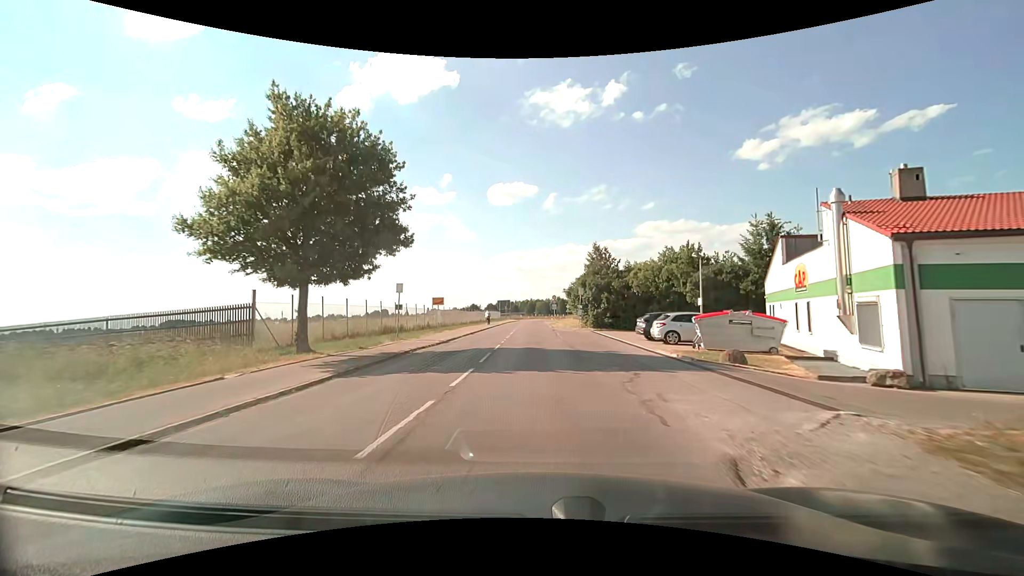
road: unclassified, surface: asphalt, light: Day
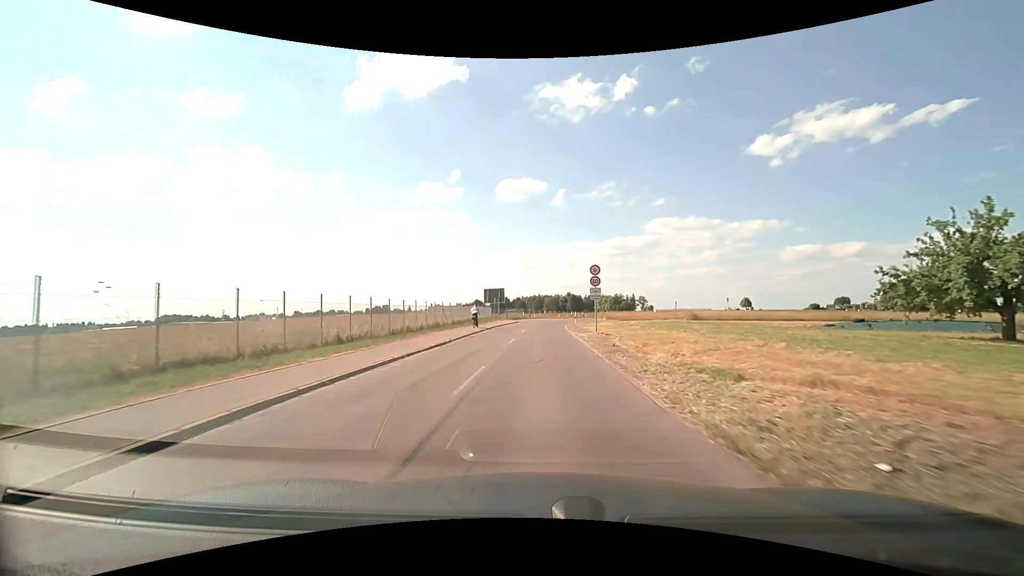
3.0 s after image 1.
(-0.4, +42.6) m; -1°
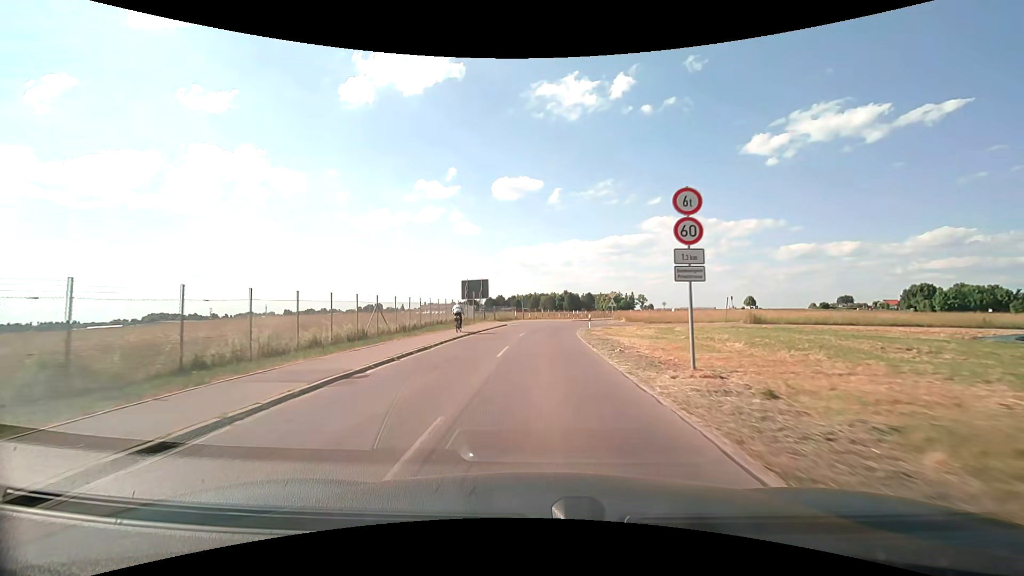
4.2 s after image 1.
(+0.1, +17.7) m; +1°
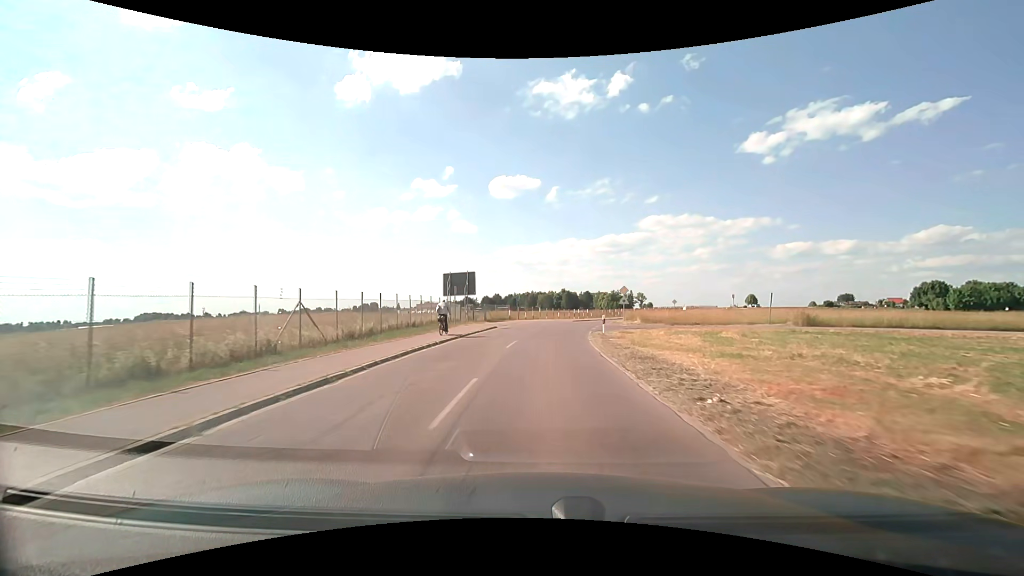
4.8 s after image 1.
(0.0, +8.7) m; 0°
(0, +10) (0, +20) (+1, +30) (+3, +40) (+5, +50) (+8, +59) (+11, +69) (+14, +78) (+18, +87) (+22, +96) m
